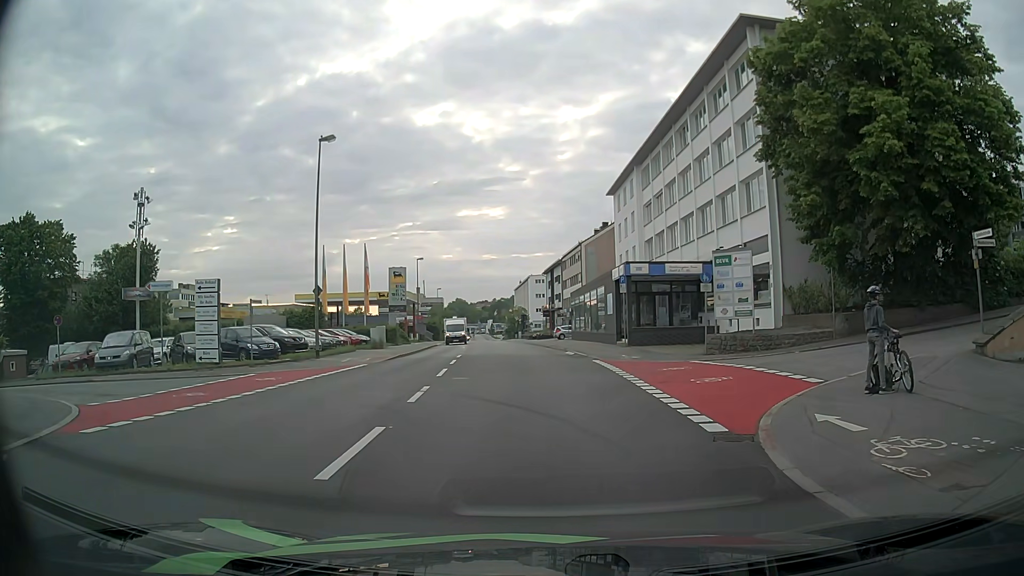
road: tertiary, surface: asphalt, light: Day
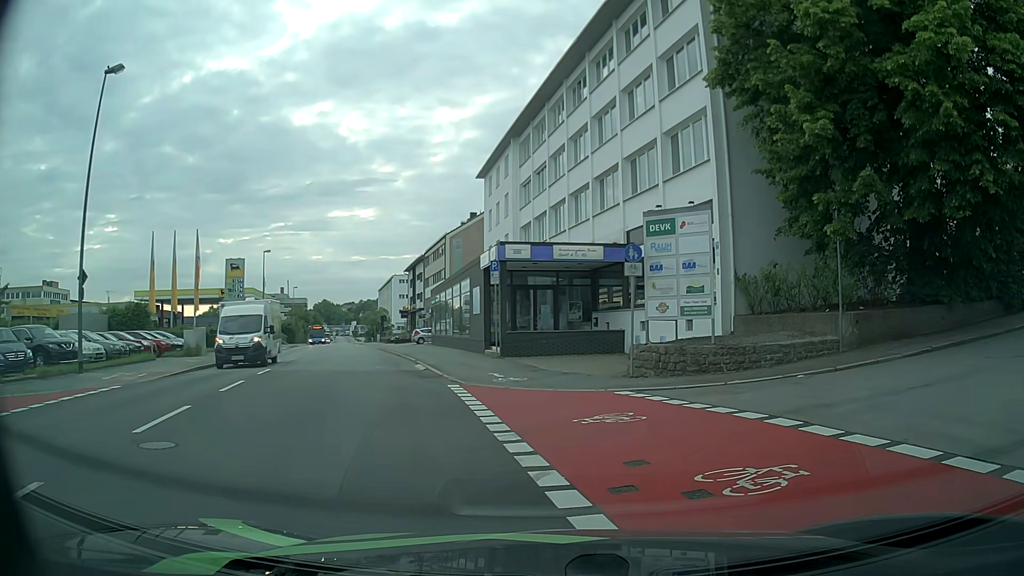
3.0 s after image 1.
(+0.4, +9.4) m; +13°
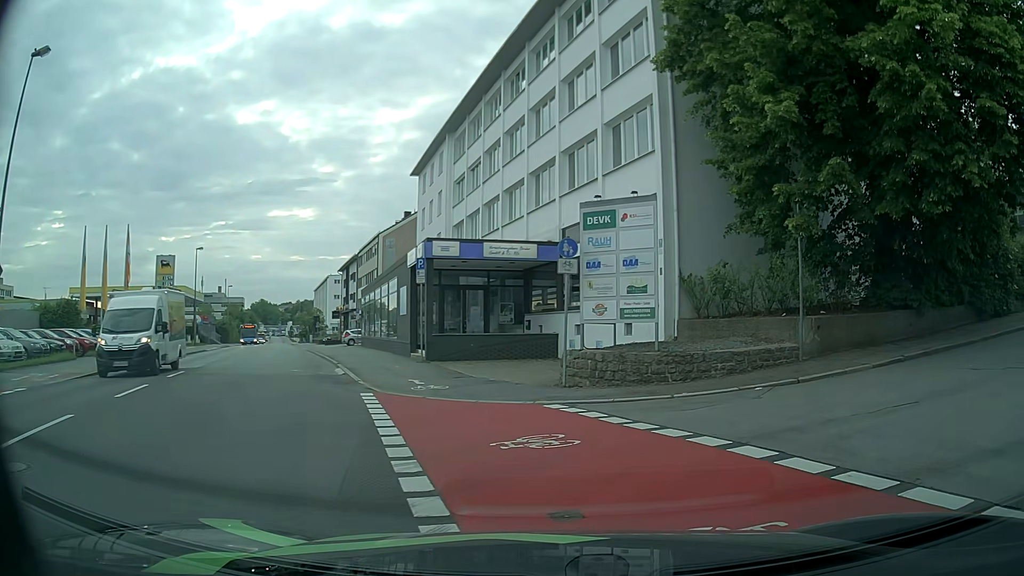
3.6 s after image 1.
(0.0, +1.6) m; +4°
